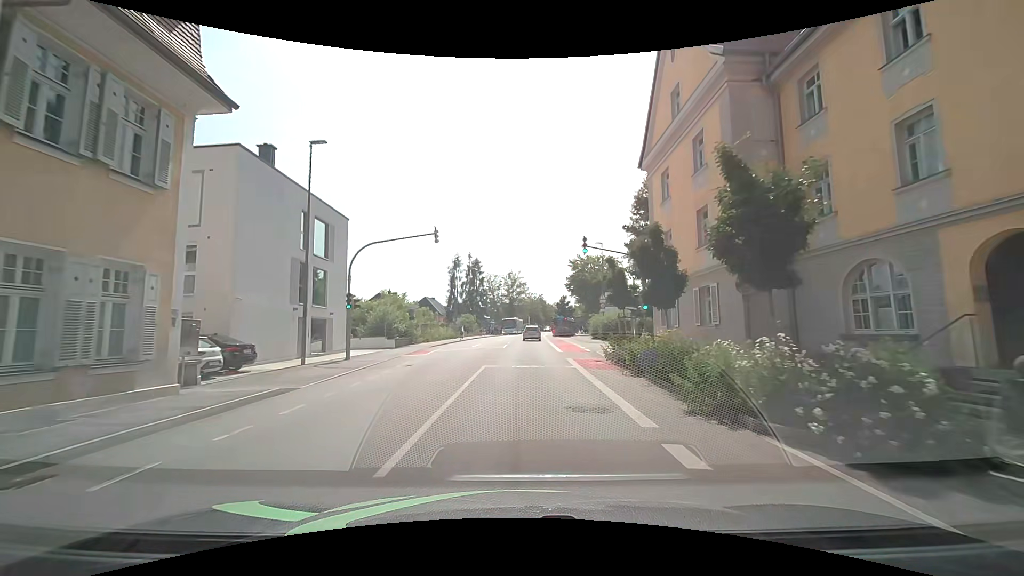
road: tertiary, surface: asphalt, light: Day
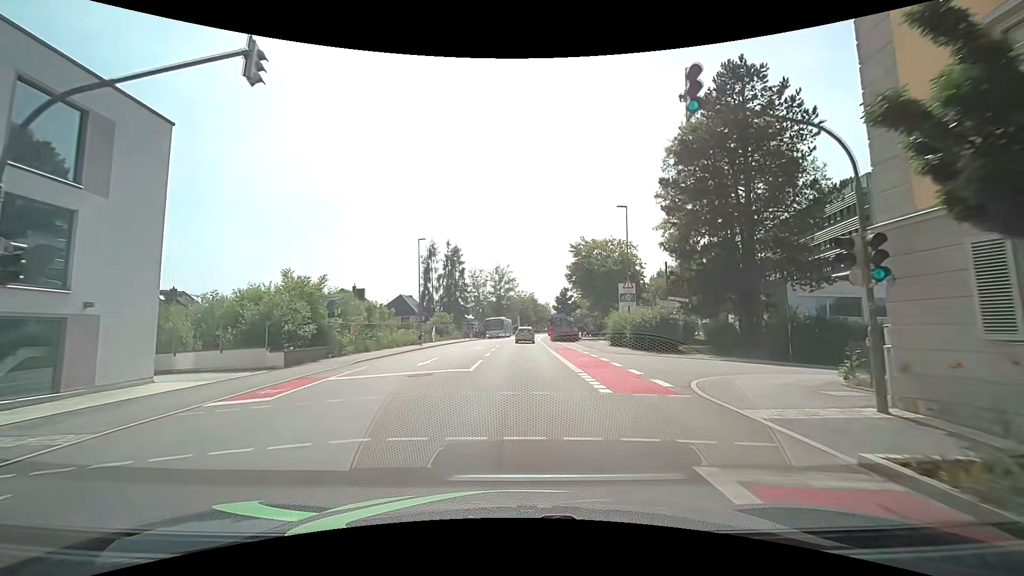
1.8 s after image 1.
(+0.2, +16.6) m; +2°
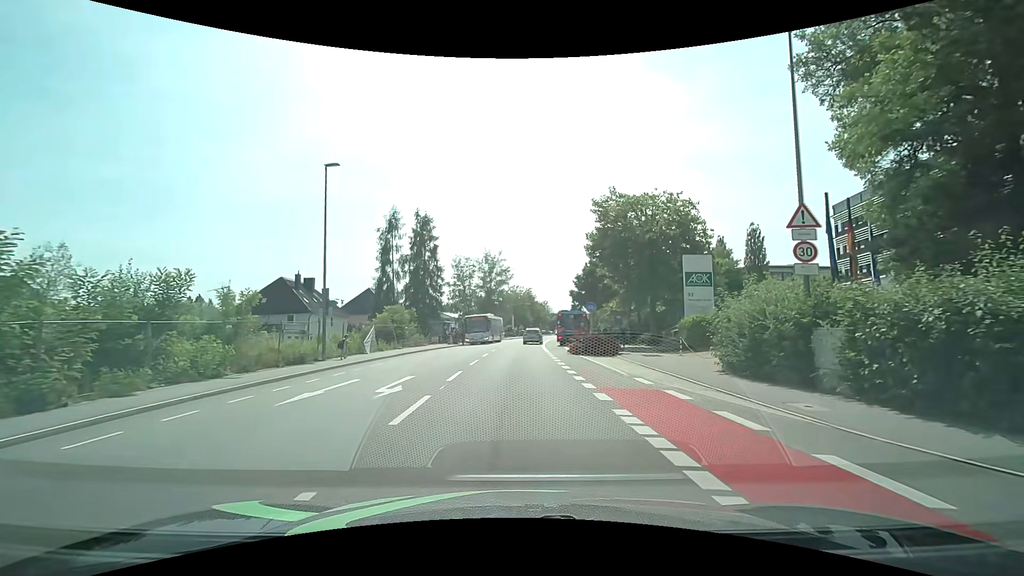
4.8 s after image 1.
(0.0, +22.5) m; 0°
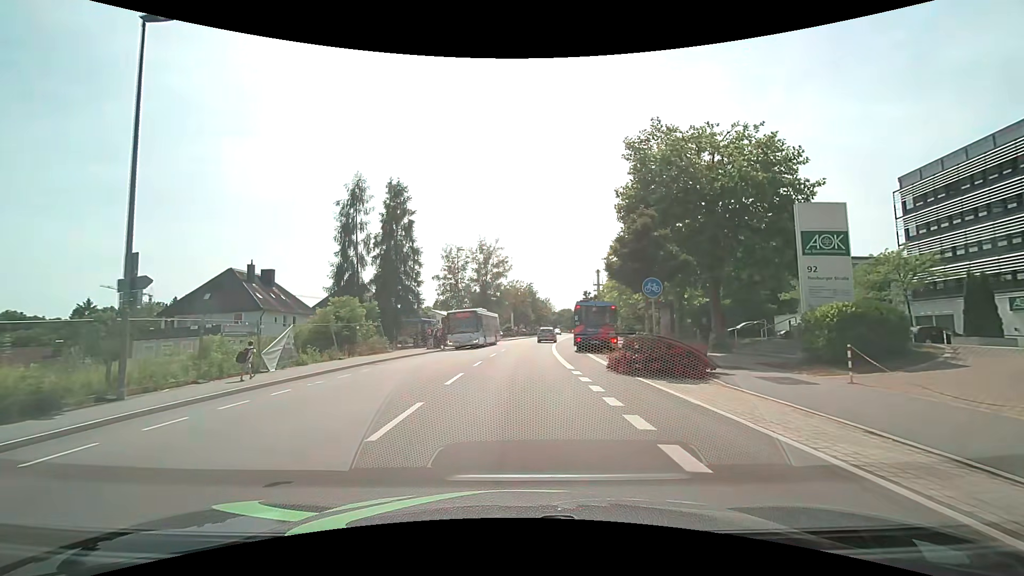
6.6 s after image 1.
(0.0, +12.9) m; 0°
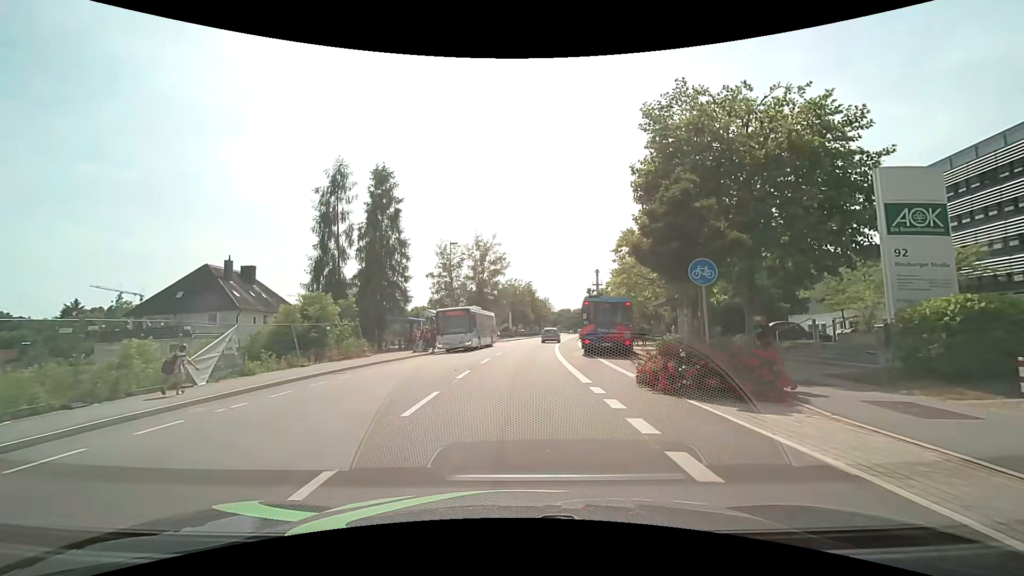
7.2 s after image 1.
(0.0, +4.4) m; 0°
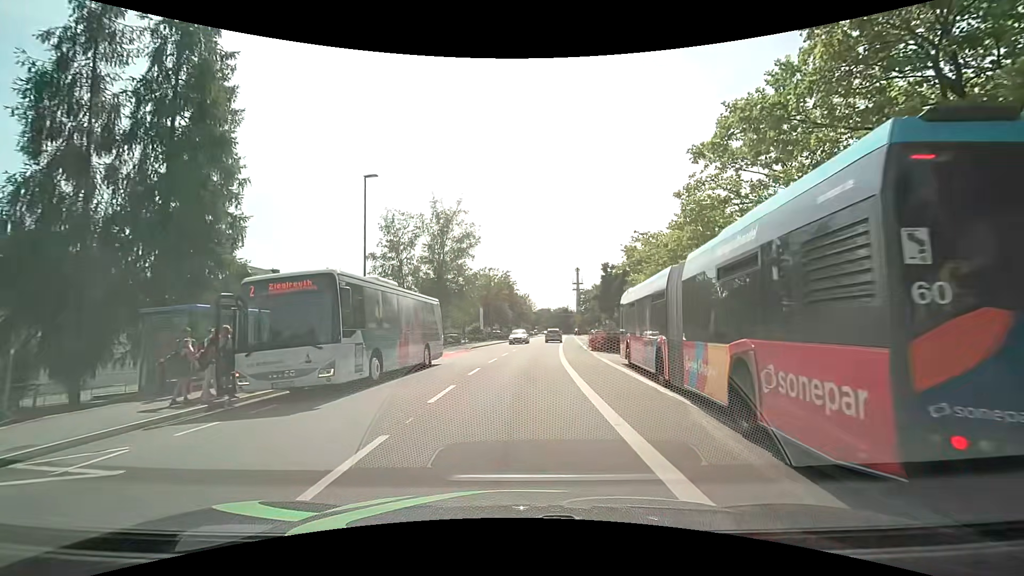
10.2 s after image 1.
(+0.3, +22.1) m; +2°
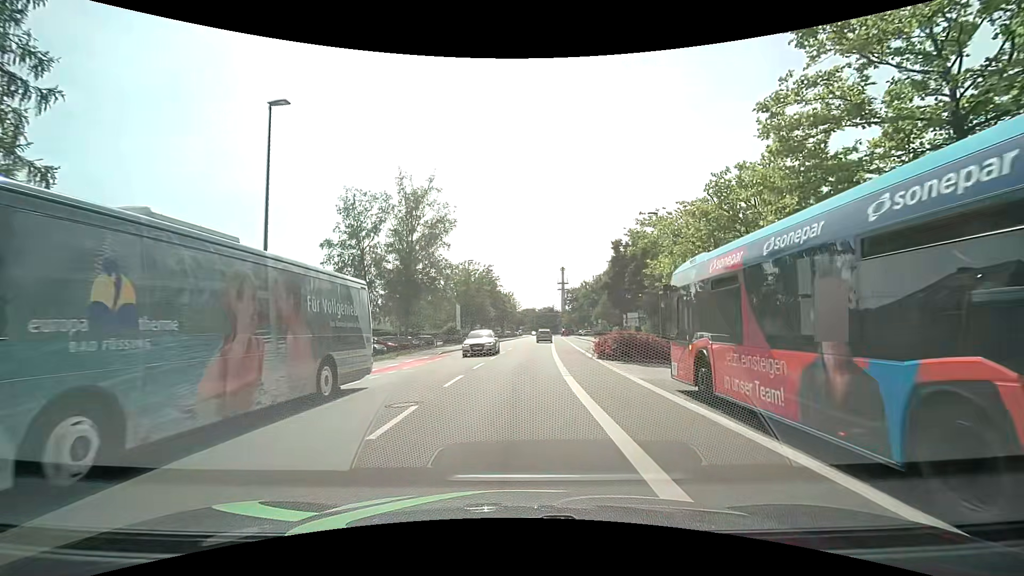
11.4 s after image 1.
(+0.1, +8.9) m; +2°
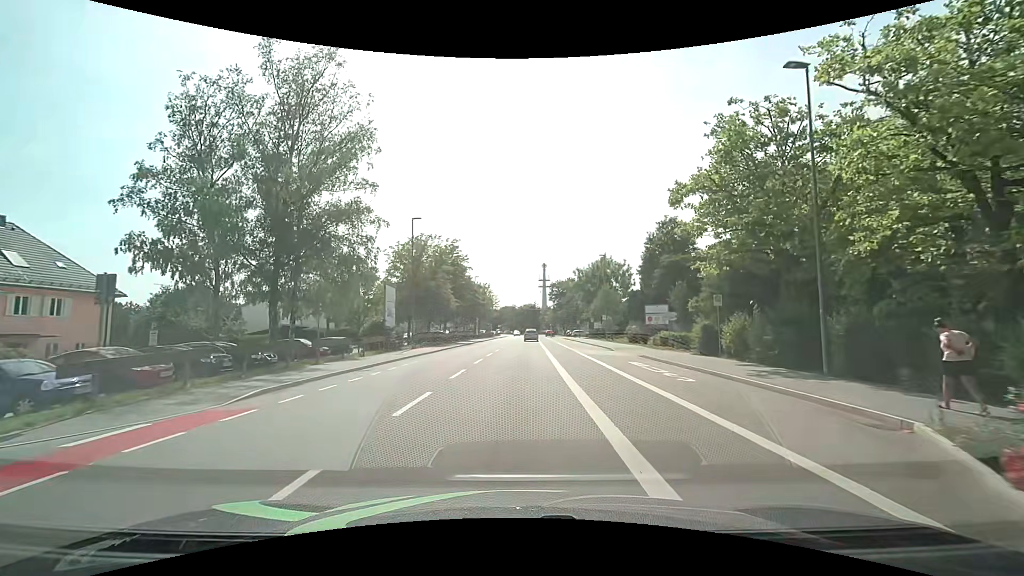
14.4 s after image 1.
(+0.5, +22.4) m; +2°
(0, +10) (0, +20) (+1, +30) (+1, +40) (+1, +50) (+1, +60) (+2, +70) (+2, +80) (+3, +90) (+3, +100) m
